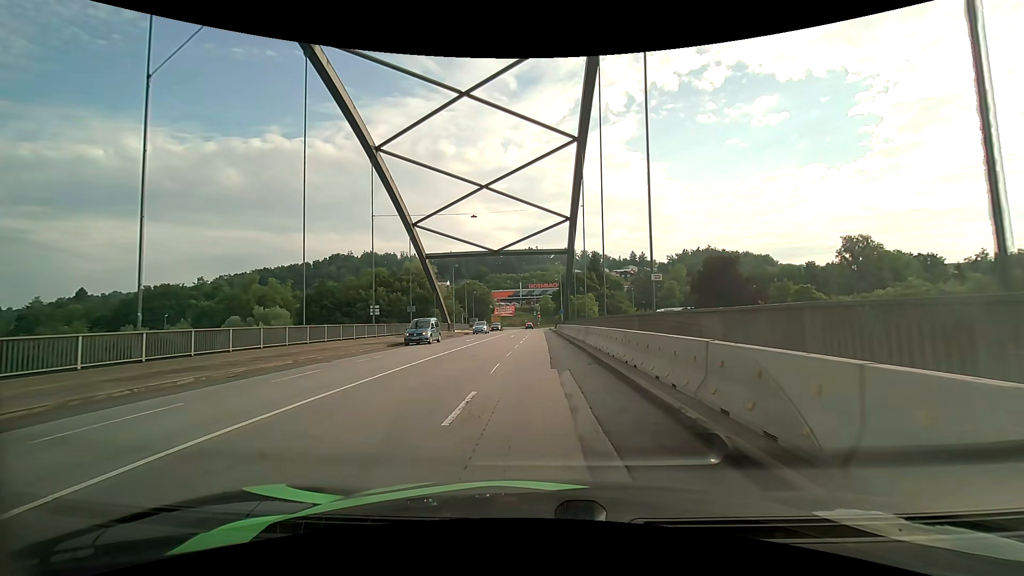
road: primary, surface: asphalt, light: Day
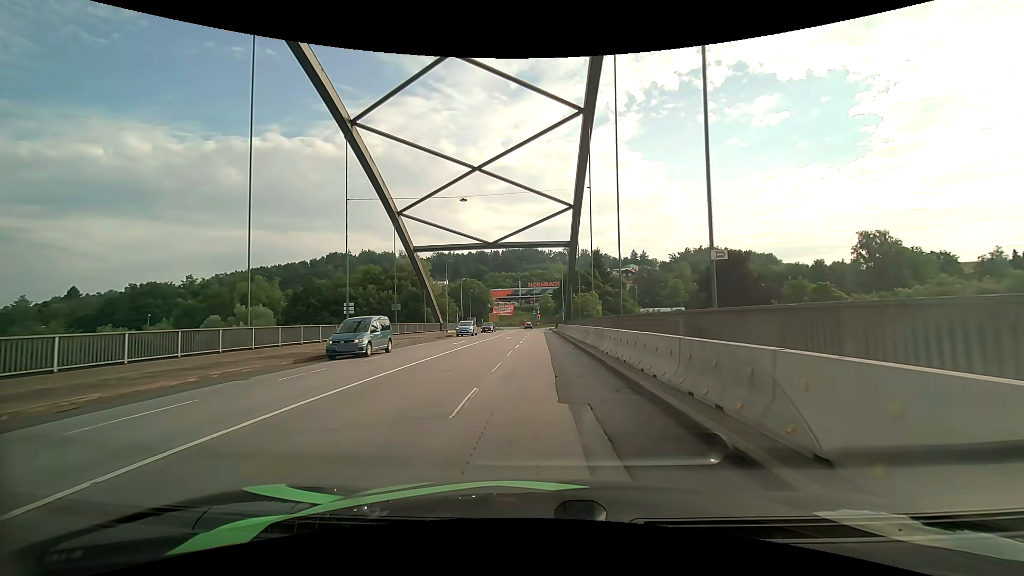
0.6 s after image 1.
(0.0, +5.6) m; 0°
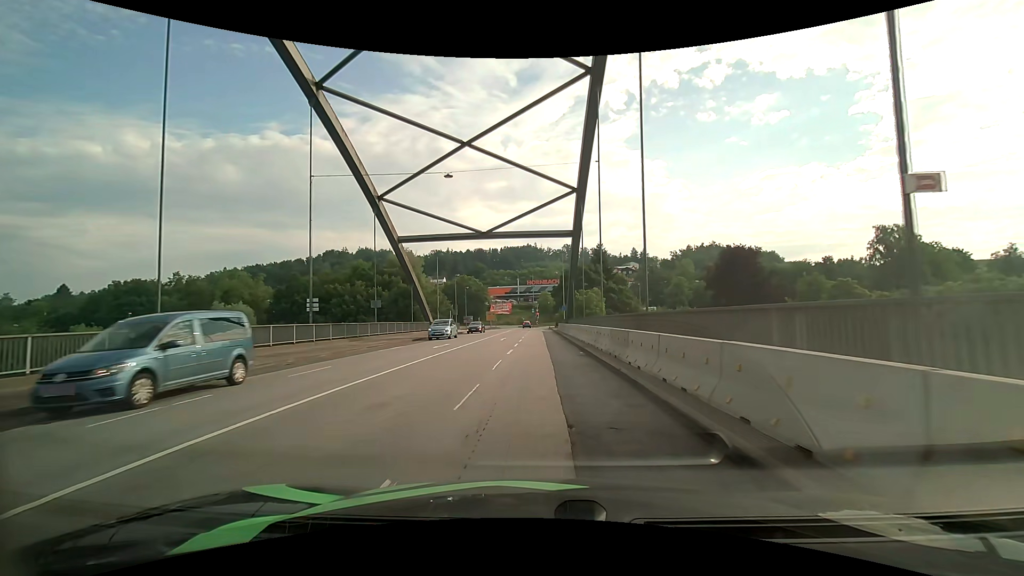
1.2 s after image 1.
(0.0, +5.6) m; +1°
(0, +10) (0, +20) (0, +30) (0, +40) (0, +50) (0, +60) (-1, +70) (-1, +80) (-1, +90) (-1, +100) m
